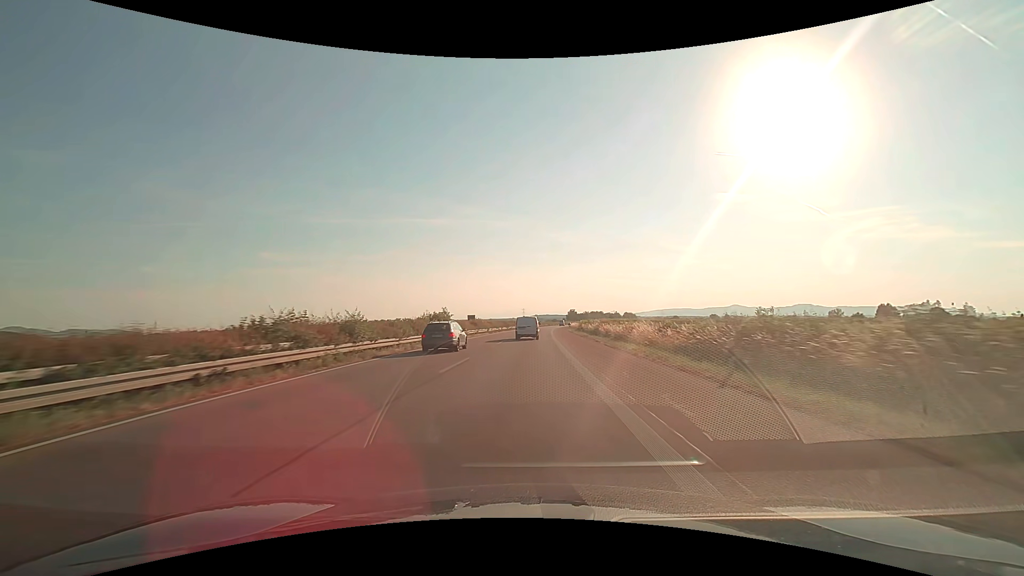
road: trunk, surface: asphalt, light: Day
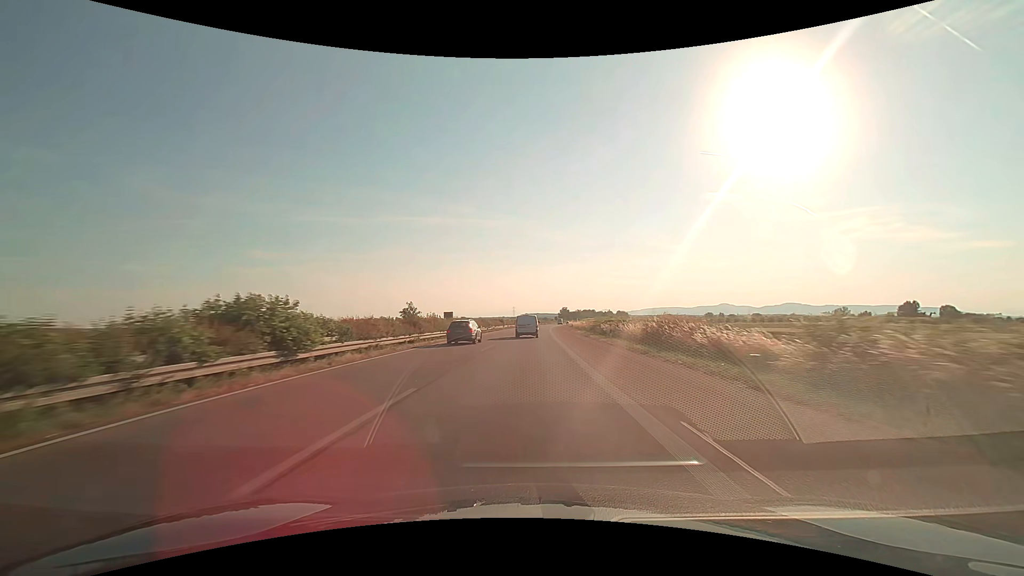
(+0.2, +27.6) m; +1°
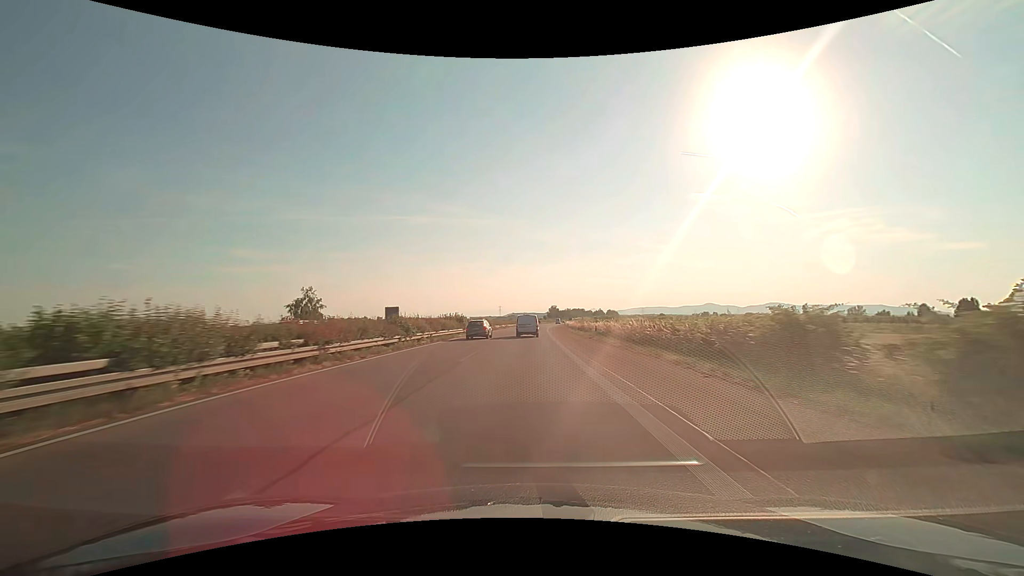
(+0.6, +42.0) m; +2°
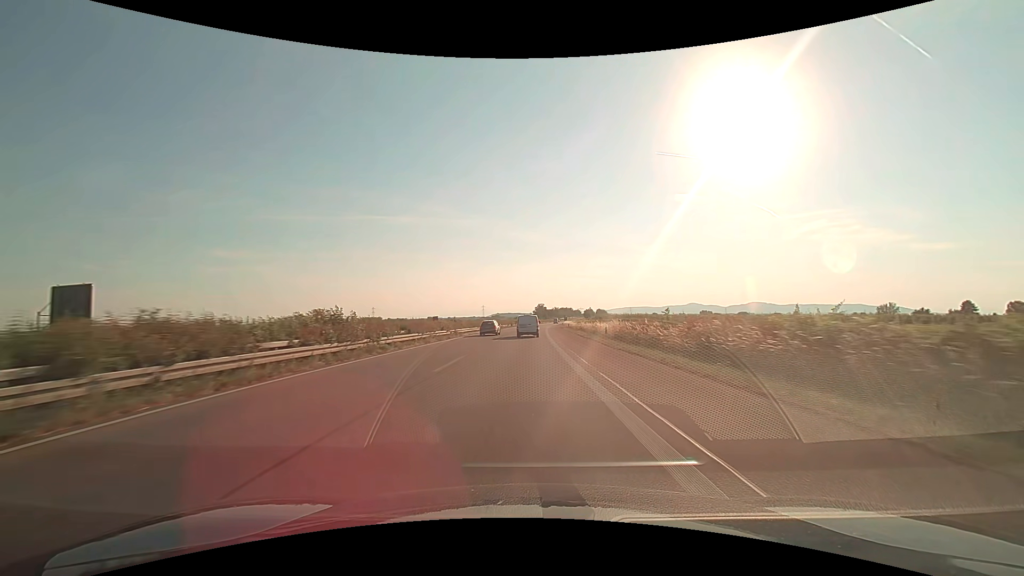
(+0.8, +57.3) m; +2°
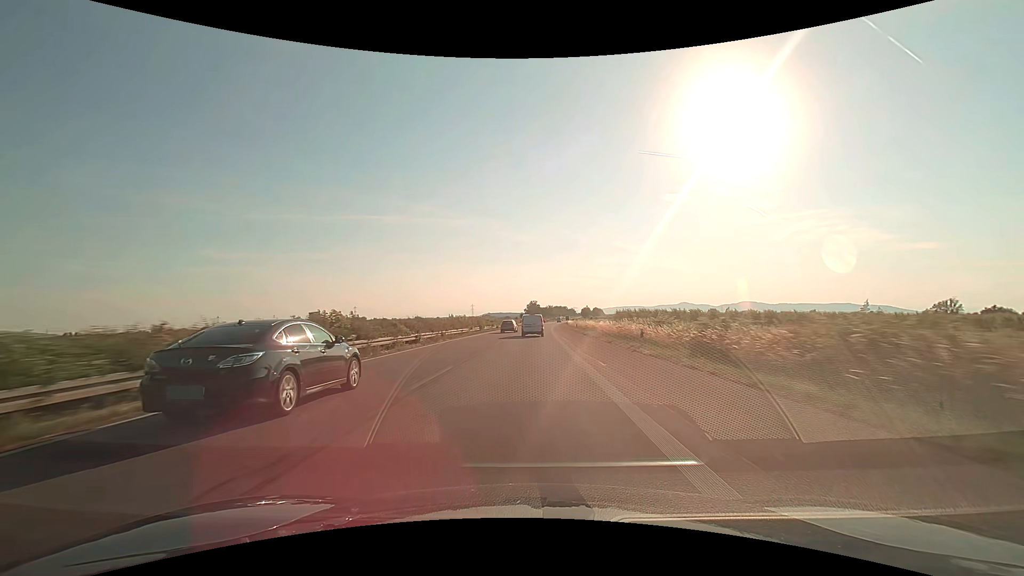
(+0.7, +58.7) m; +1°
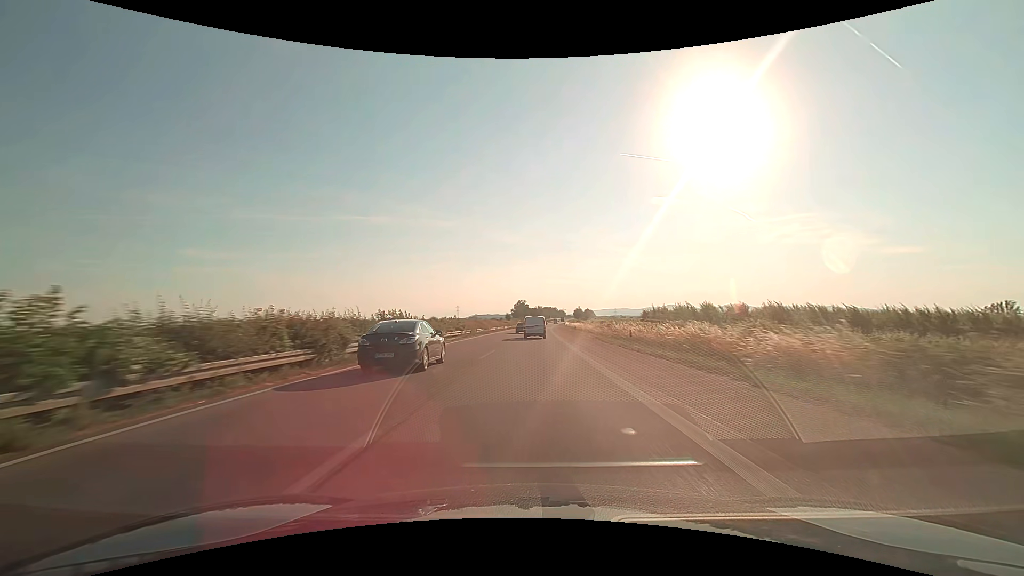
(+0.4, +44.9) m; +1°
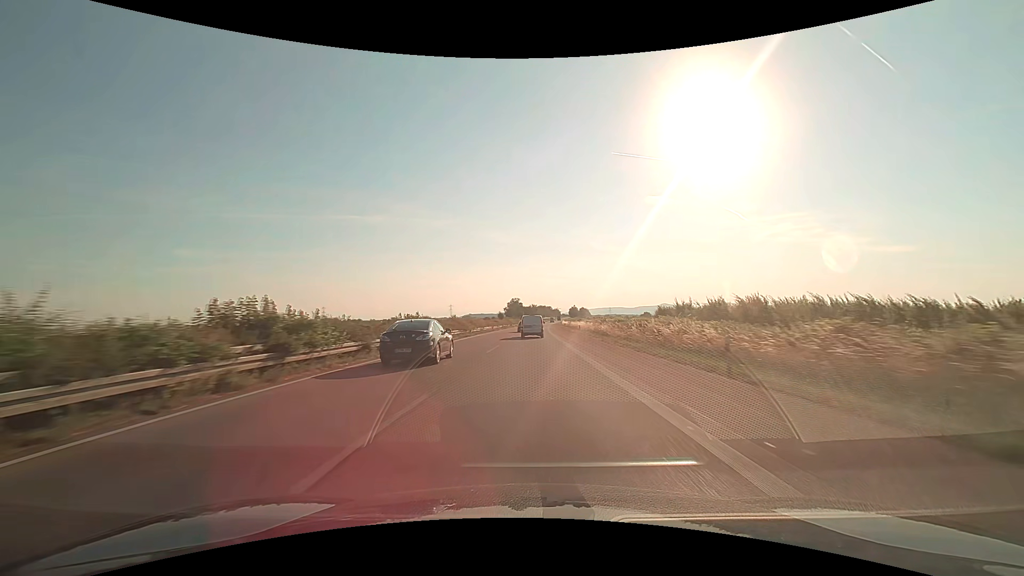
(+0.1, +15.1) m; +1°
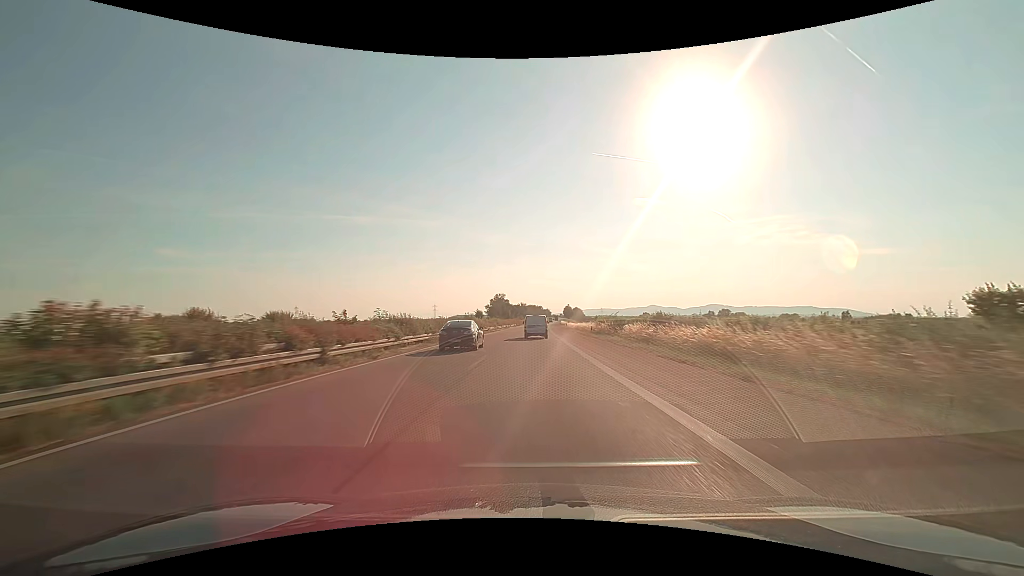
(+0.7, +61.5) m; +1°
(0, +10) (0, +20) (0, +30) (0, +40) (0, +50) (+1, +60) (+1, +70) (+1, +80) (+1, +90) (+2, +100) m
